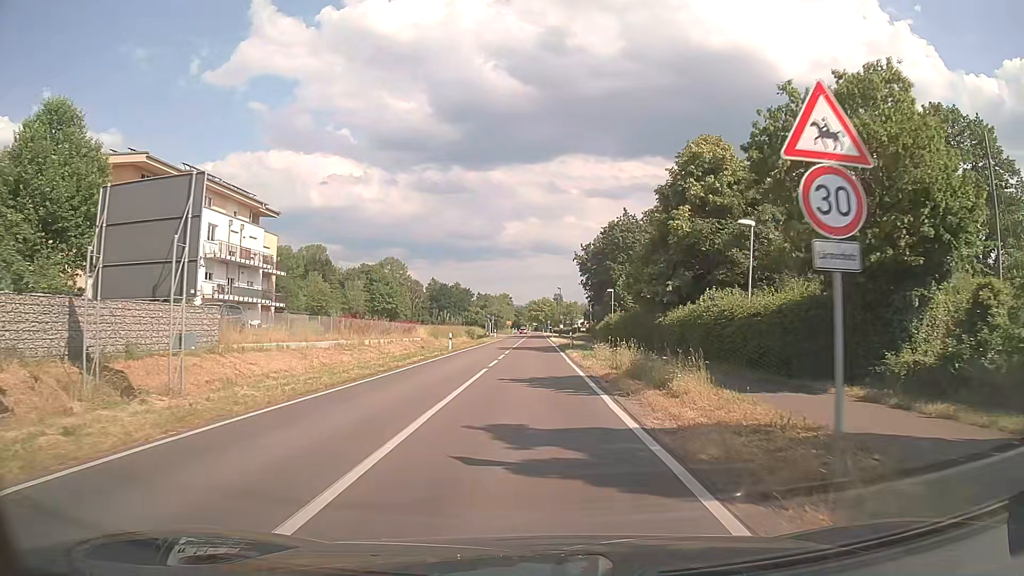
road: secondary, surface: asphalt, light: Day
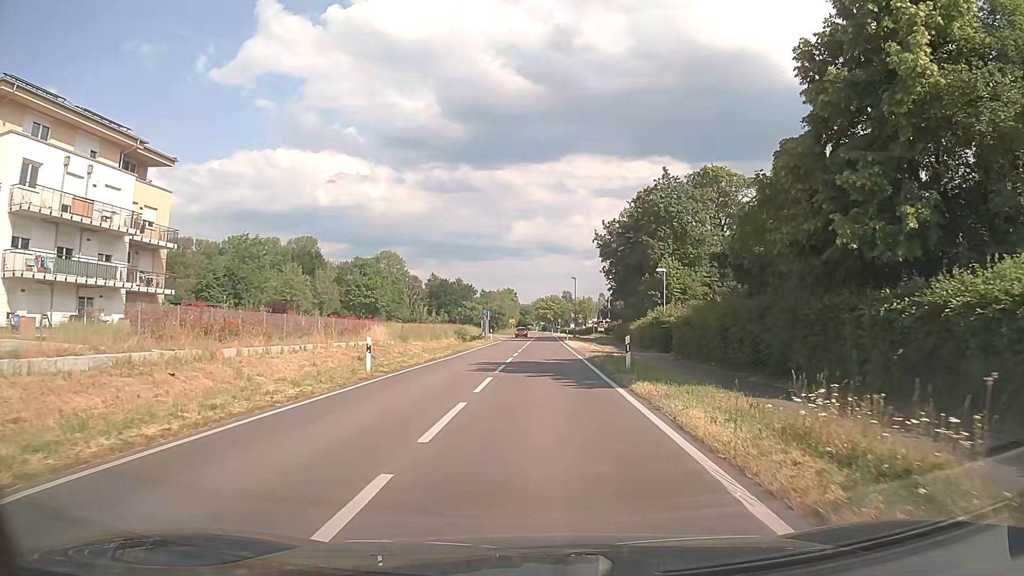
(-0.2, +22.4) m; -1°
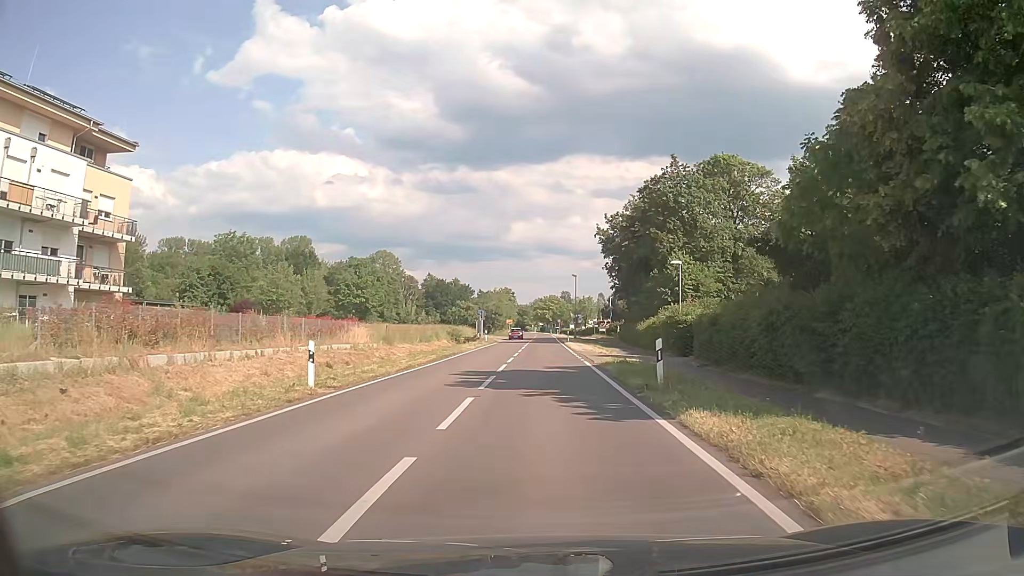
(0.0, +5.0) m; 0°
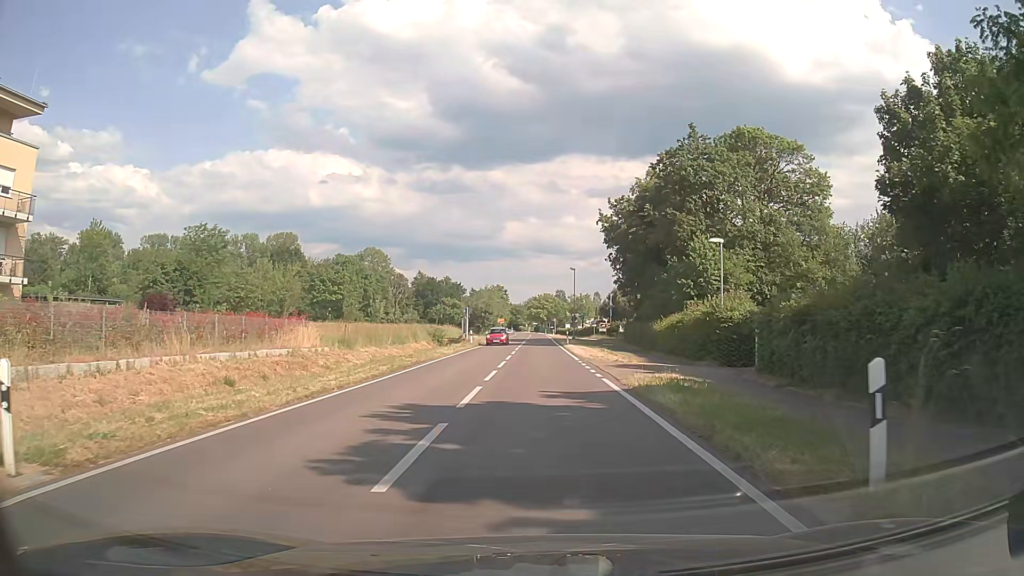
(+0.1, +9.4) m; +1°
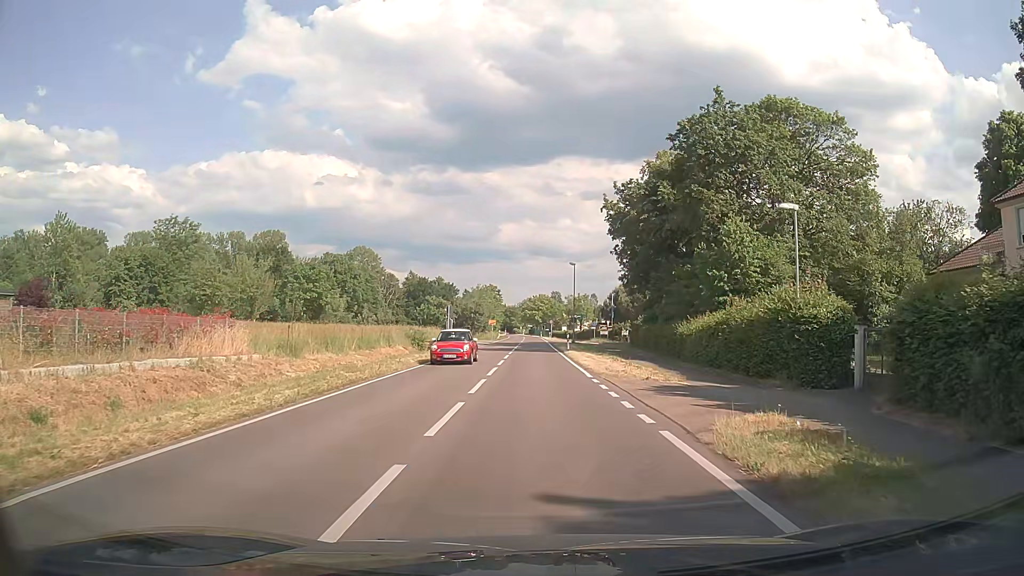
(0.0, +8.8) m; 0°
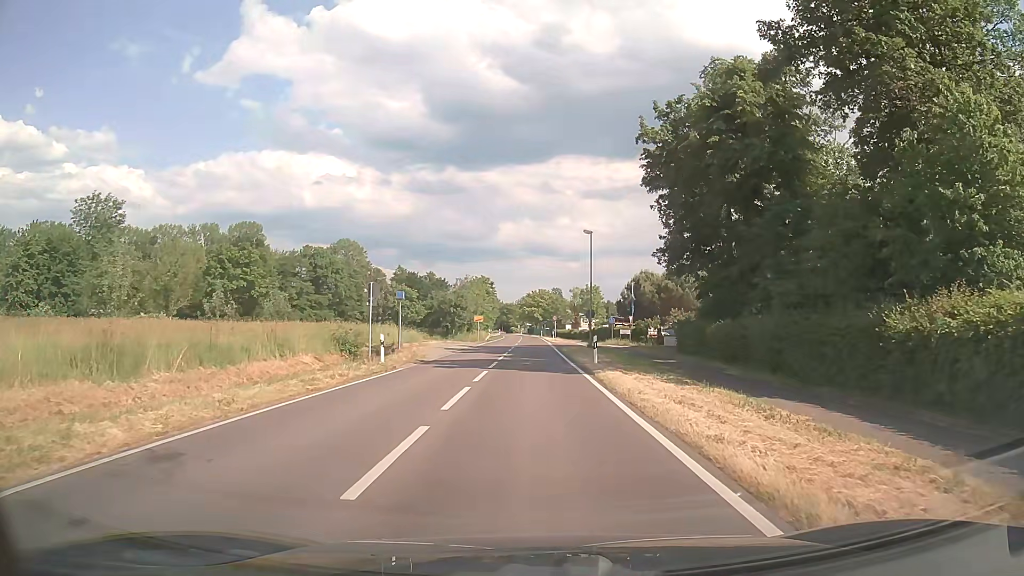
(0.0, +21.5) m; 0°
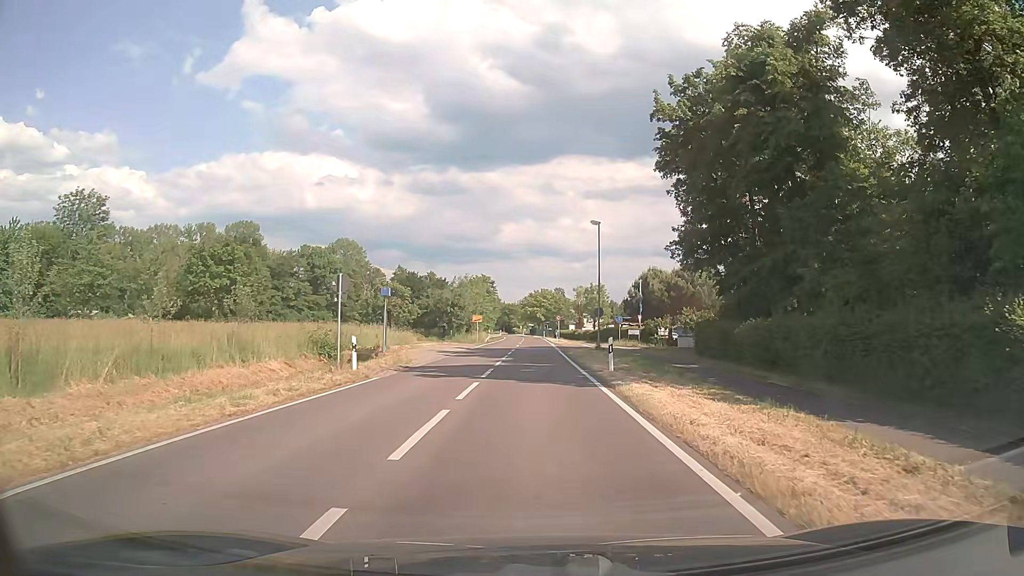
(0.0, +4.3) m; 0°
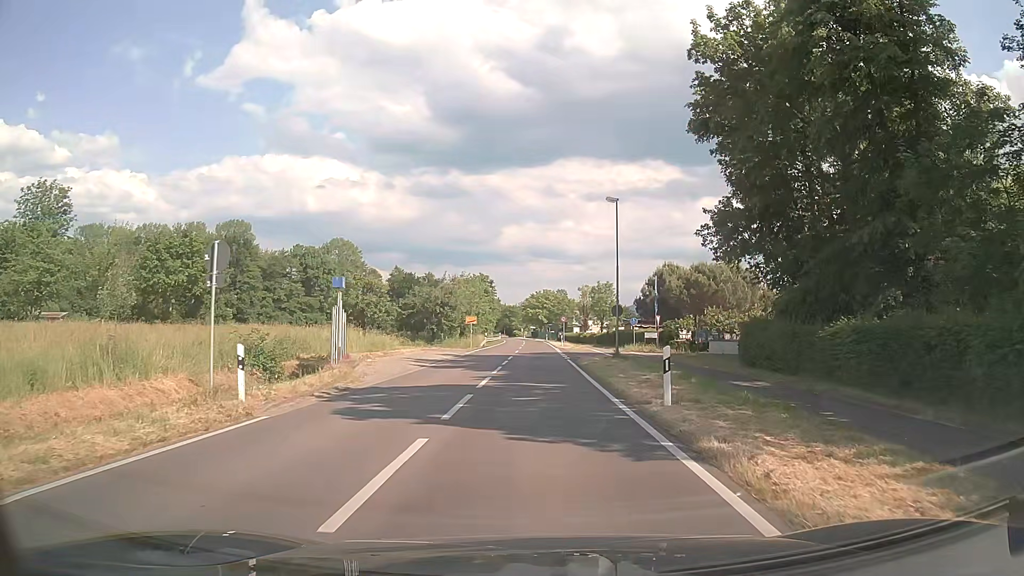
(0.0, +8.5) m; -1°
(0, +10) (0, +20) (0, +30) (+1, +40) (+1, +50) (+1, +60) (+1, +70) (+1, +80) (+1, +90) (+1, +100) m
